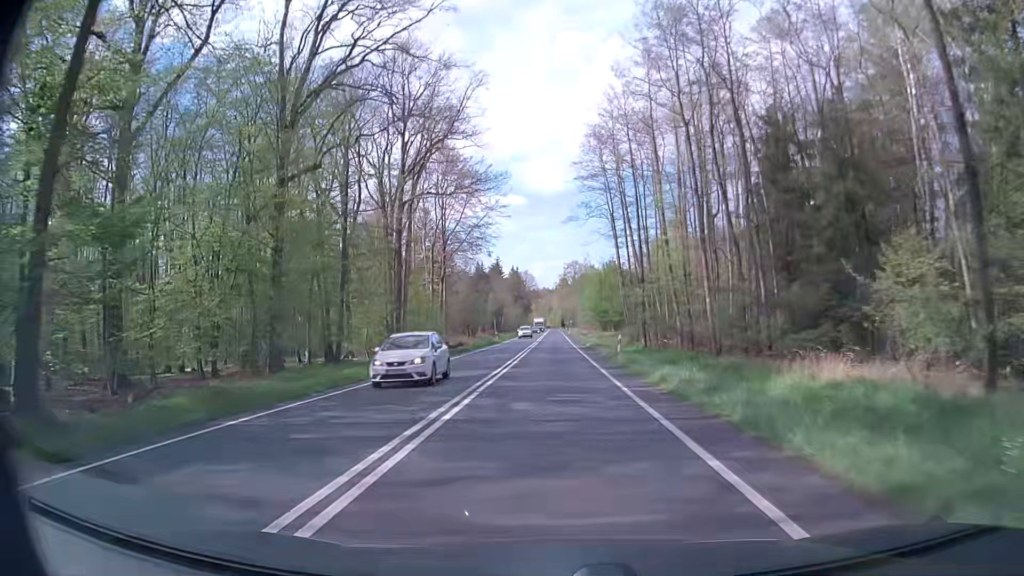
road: primary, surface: asphalt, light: Day
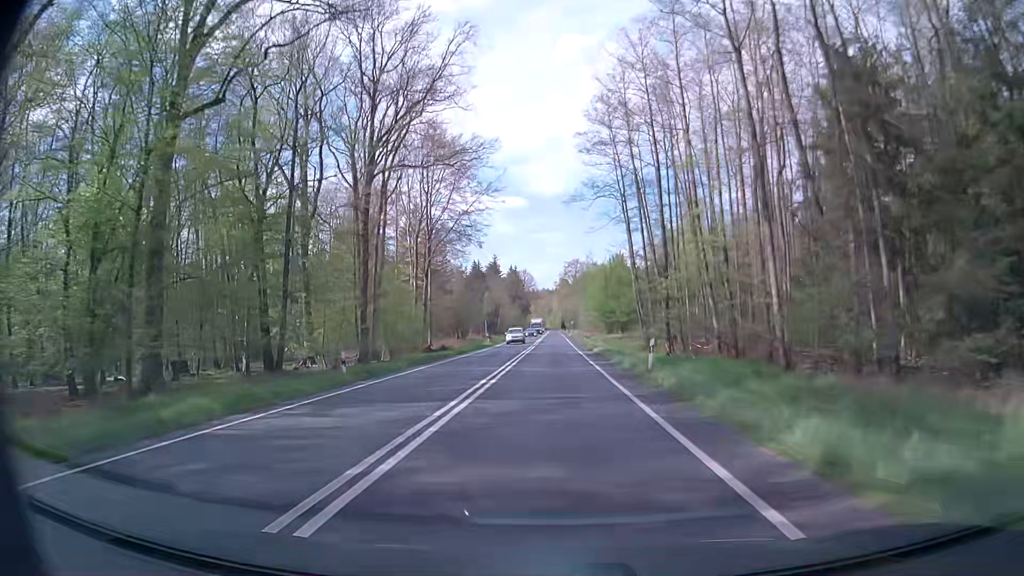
(-0.1, +10.7) m; 0°
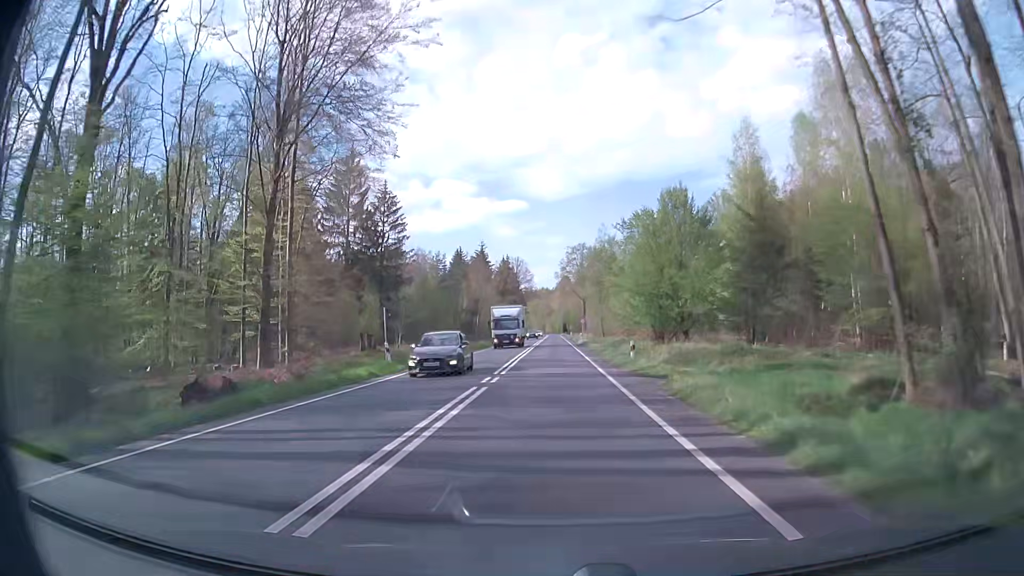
(+0.1, +42.8) m; 0°
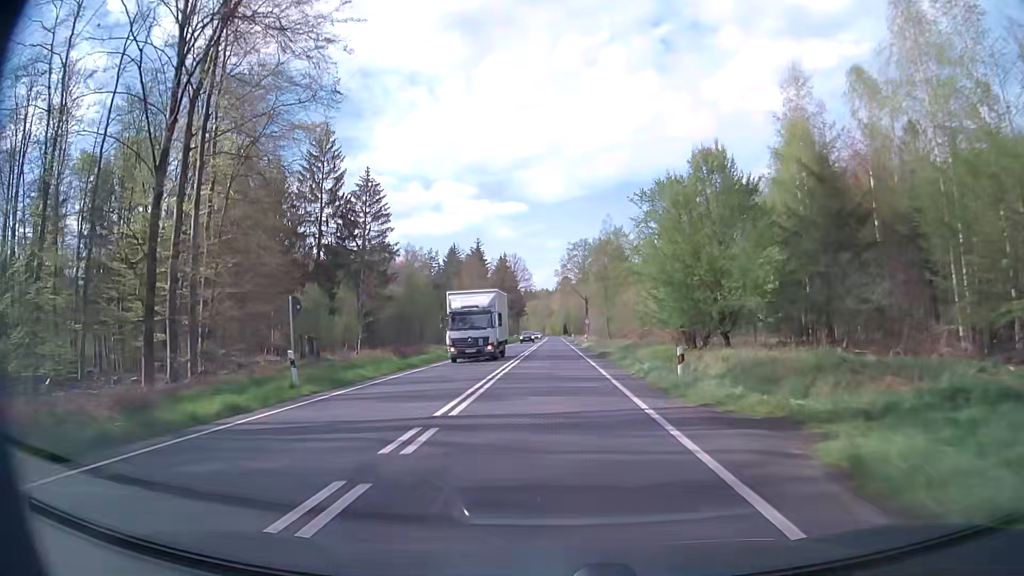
(0.0, +10.7) m; 0°
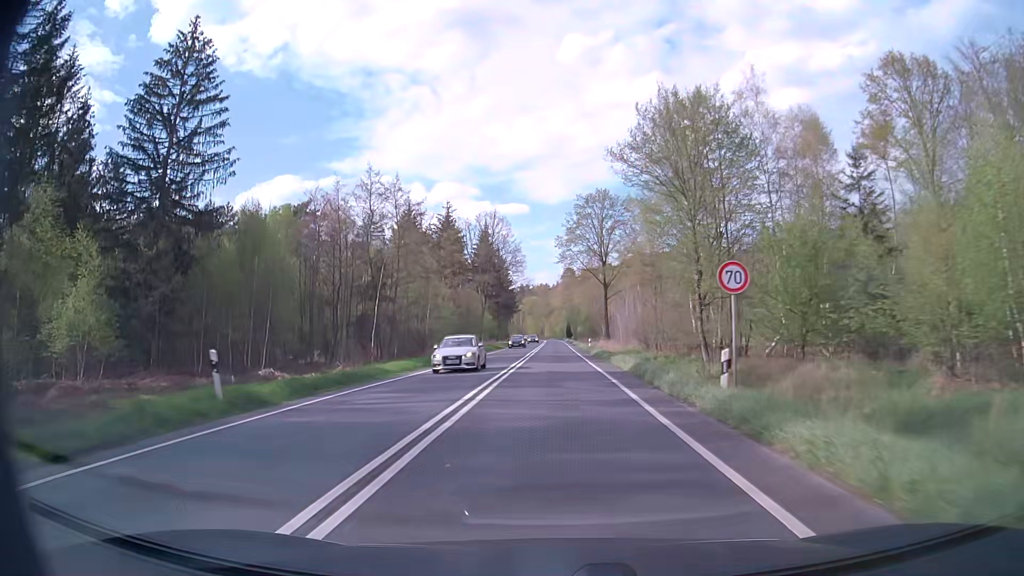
(-0.6, +53.6) m; -1°
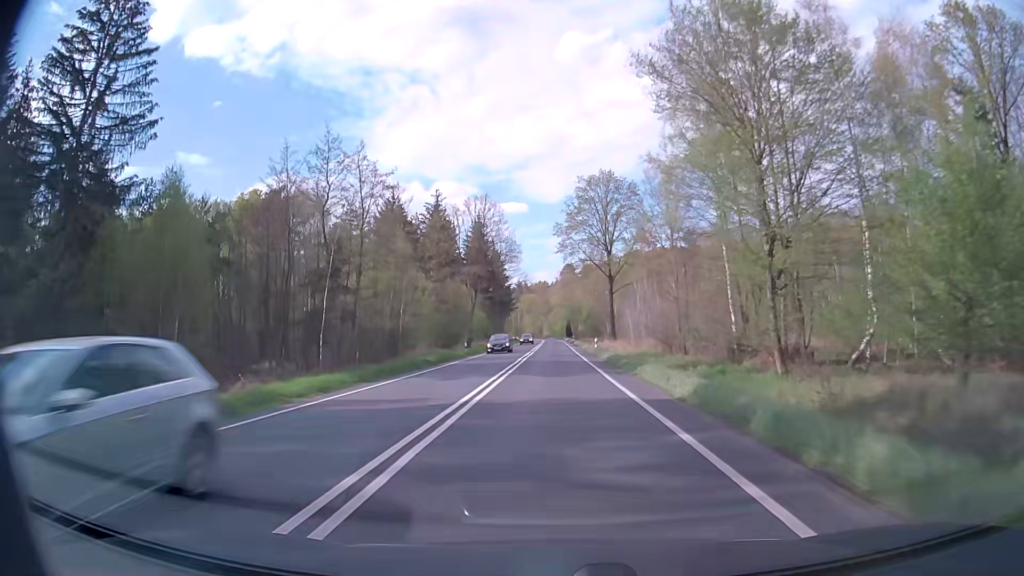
(0.0, +10.7) m; 0°
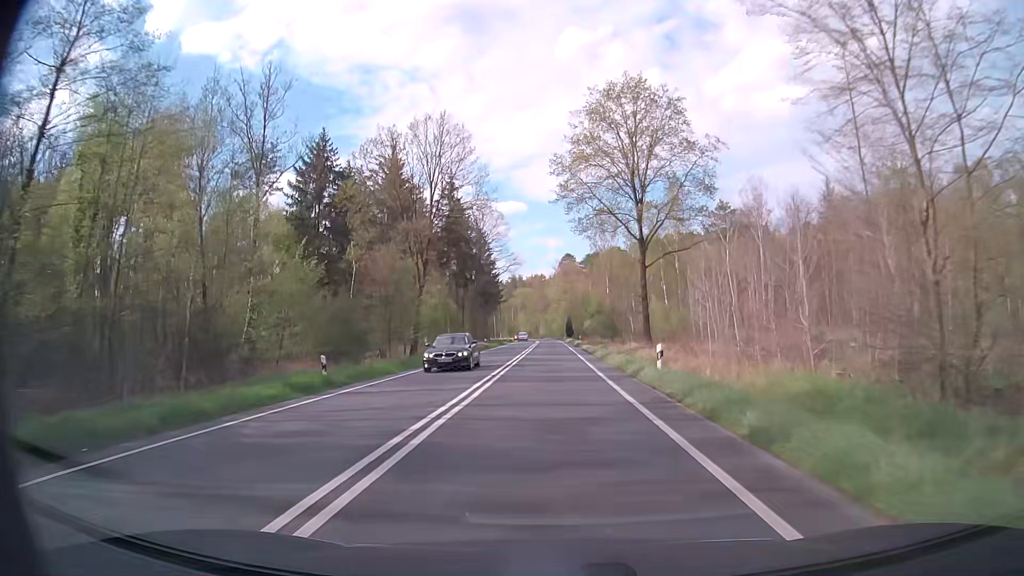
(0.0, +32.2) m; 0°
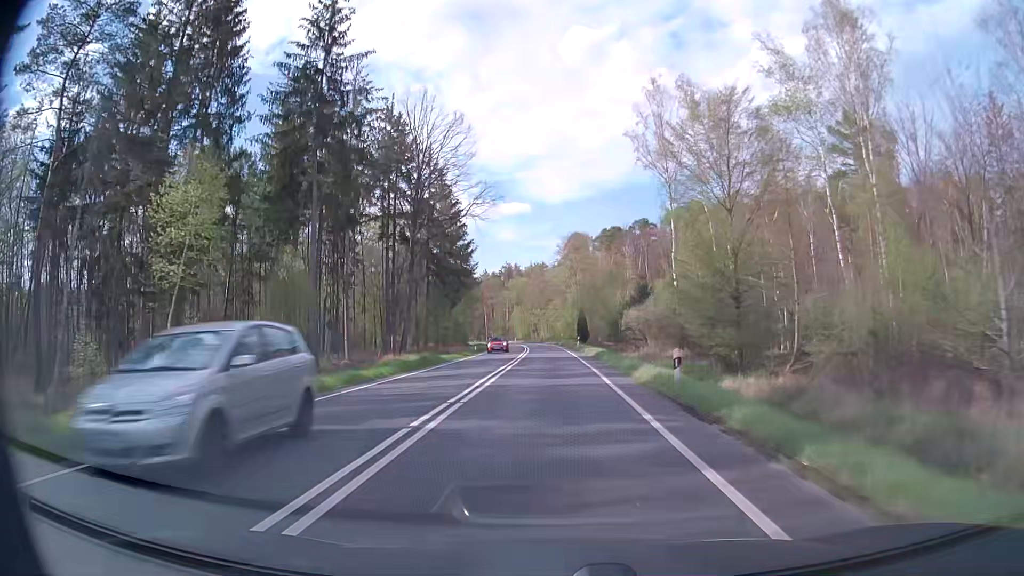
(+0.1, +53.8) m; 0°
(0, +10) (0, +20) (0, +30) (0, +40) (-1, +50) (-1, +60) (-1, +70) (-2, +80) (-2, +90) (-3, +100) m
